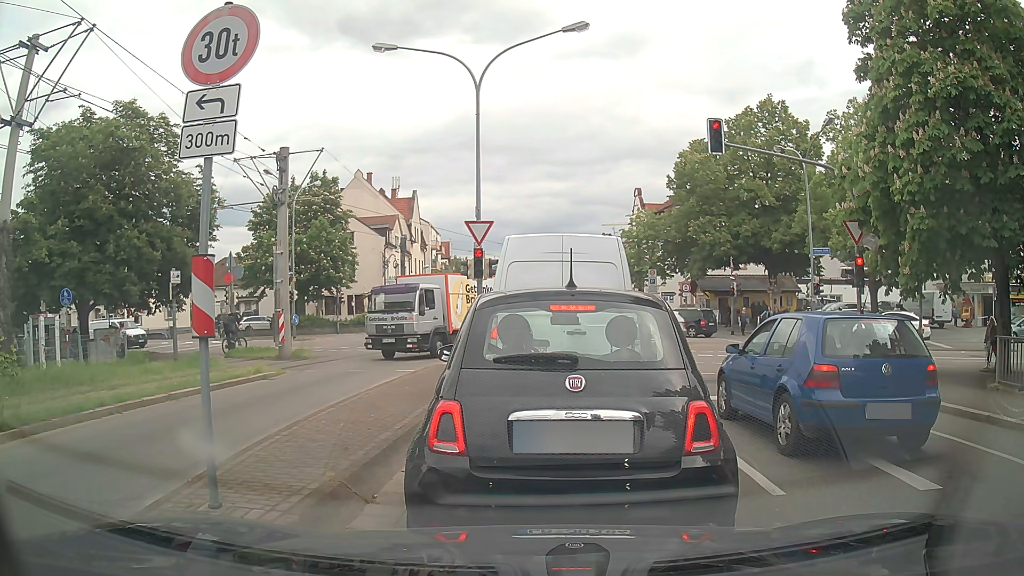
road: tertiary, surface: asphalt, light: Day
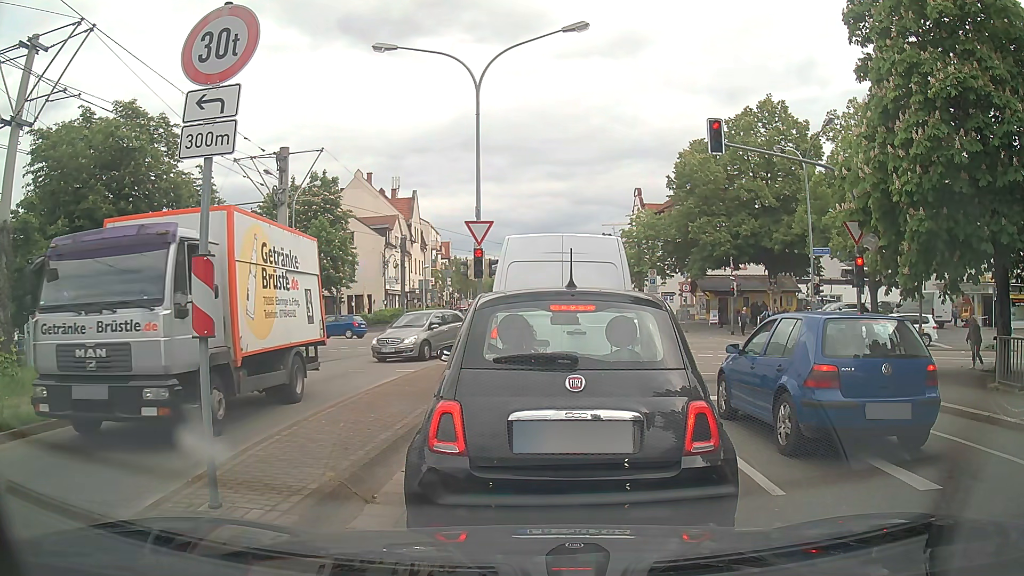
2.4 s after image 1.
(0.0, 0.0) m; 0°
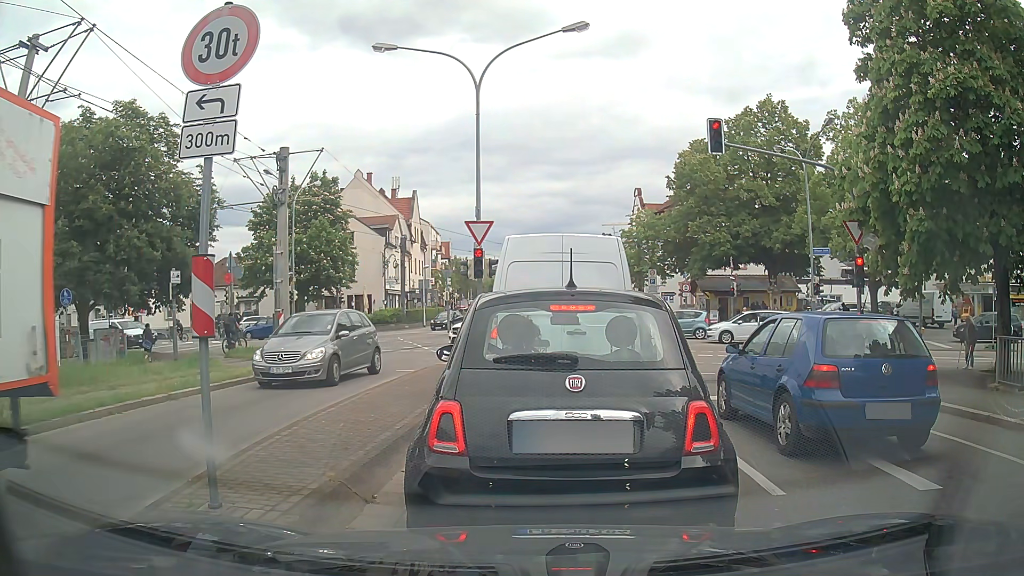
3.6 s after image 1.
(0.0, 0.0) m; 0°
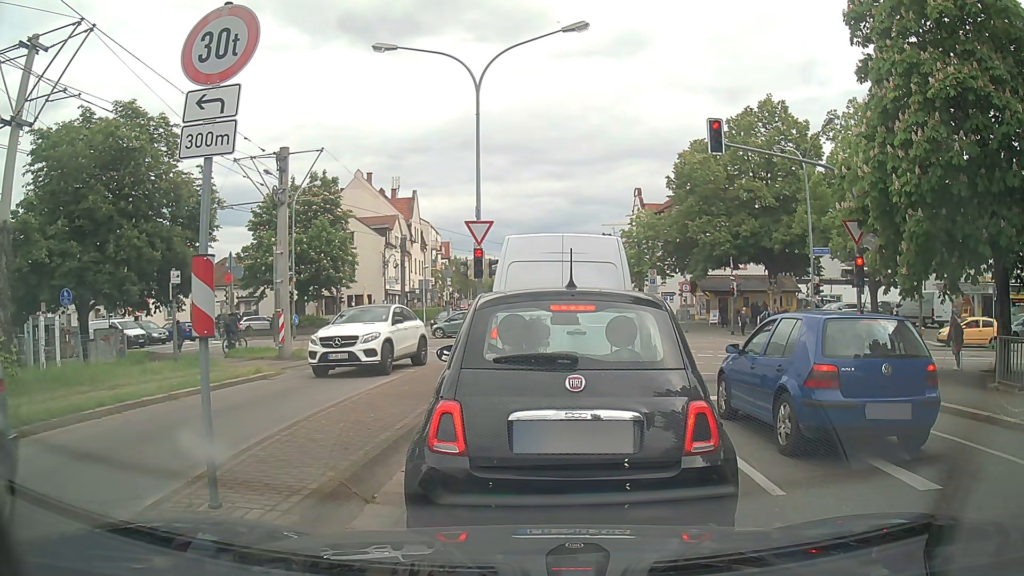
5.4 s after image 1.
(0.0, 0.0) m; 0°
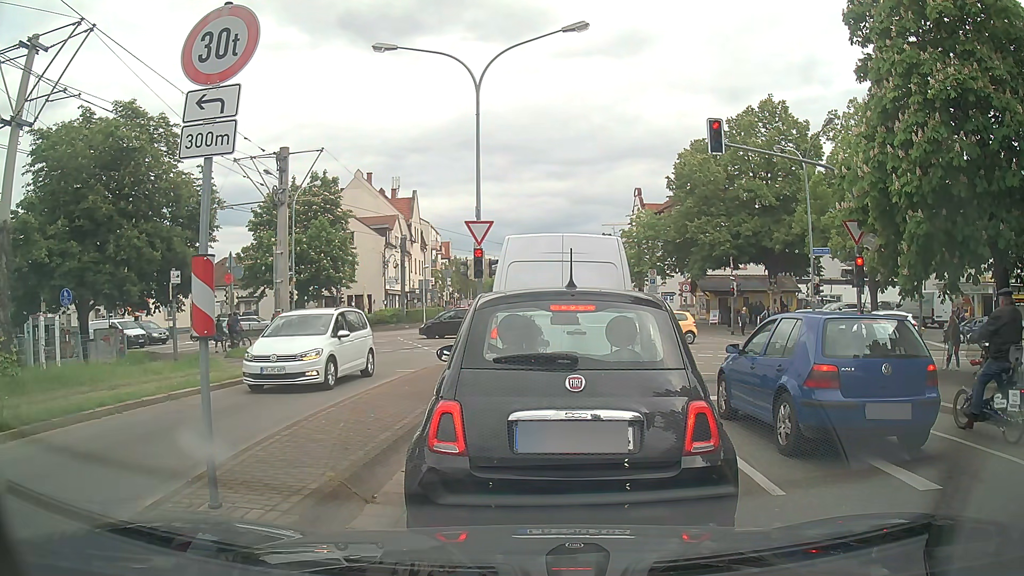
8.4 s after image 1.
(0.0, 0.0) m; 0°
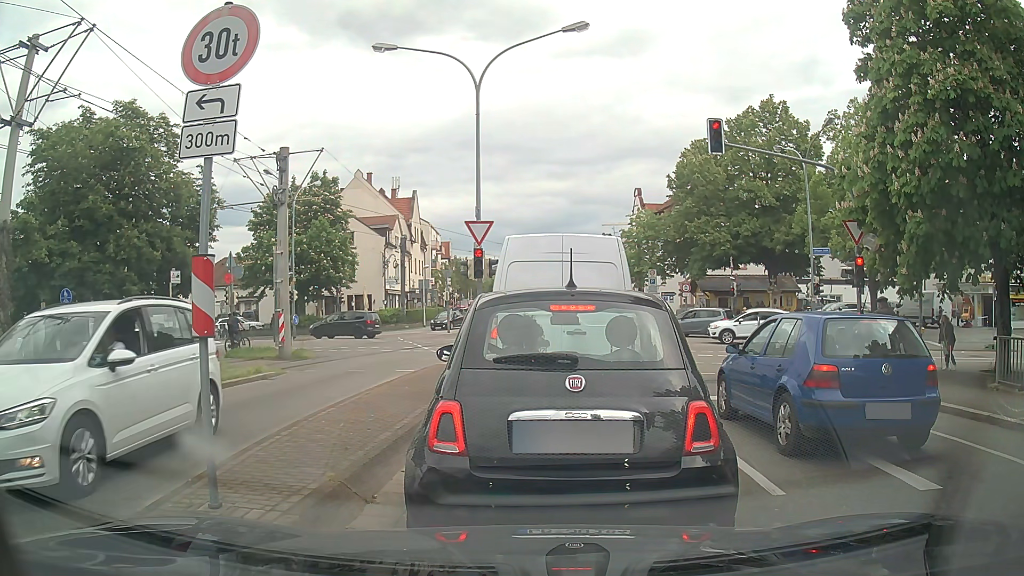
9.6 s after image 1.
(0.0, 0.0) m; 0°
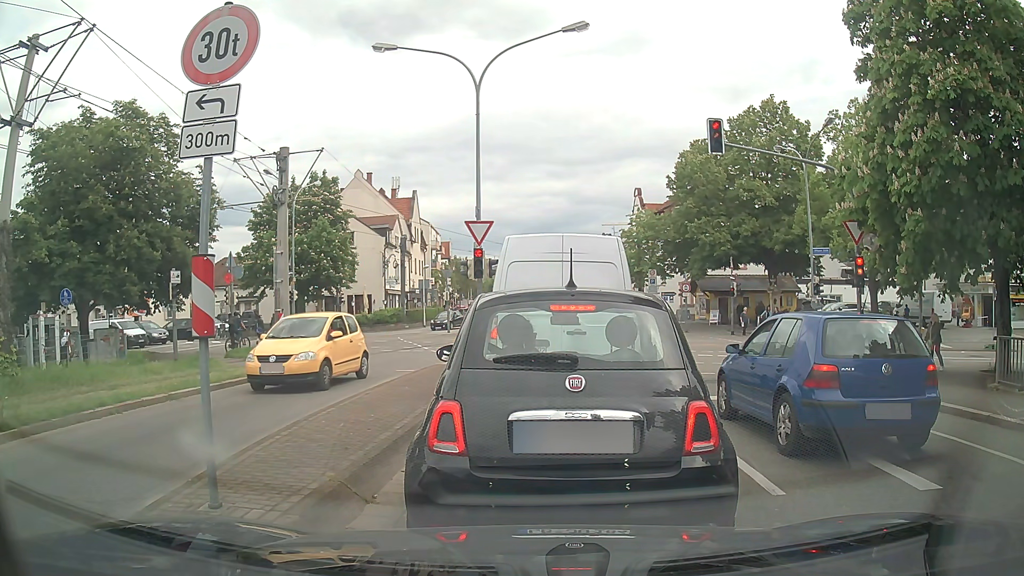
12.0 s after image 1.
(0.0, 0.0) m; 0°
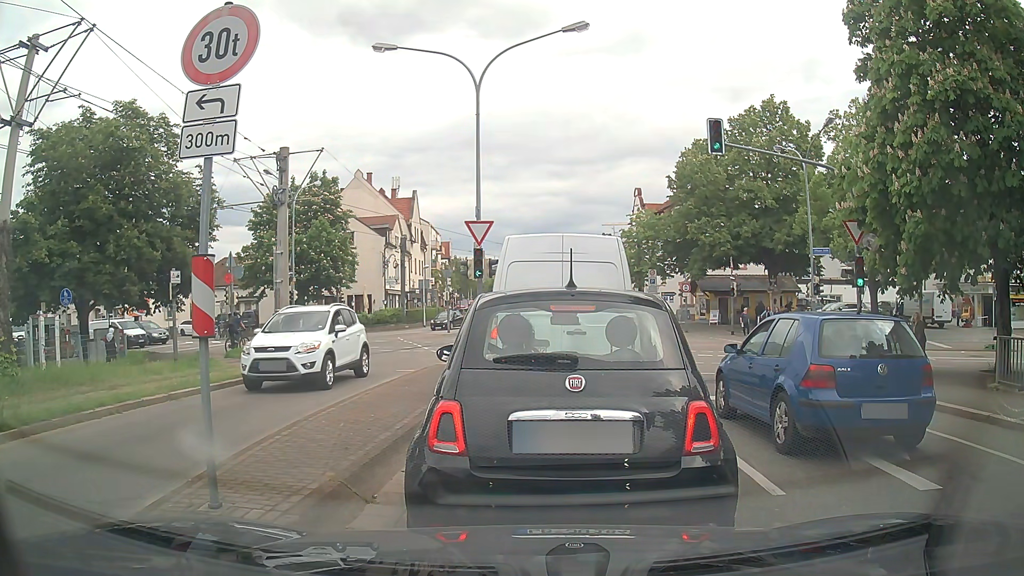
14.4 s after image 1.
(0.0, 0.0) m; 0°
